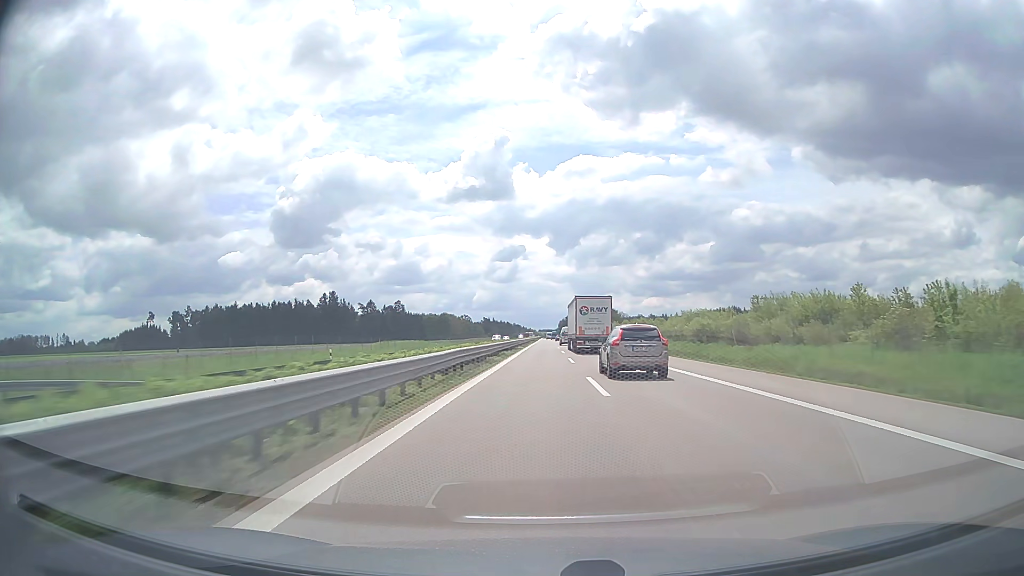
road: trunk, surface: asphalt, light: Day
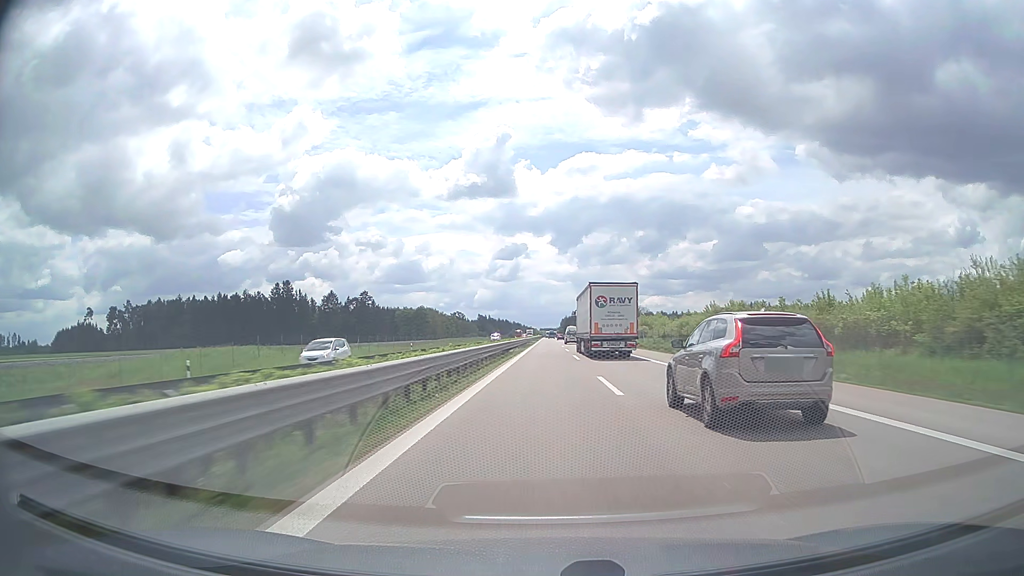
(-0.2, +72.1) m; 0°
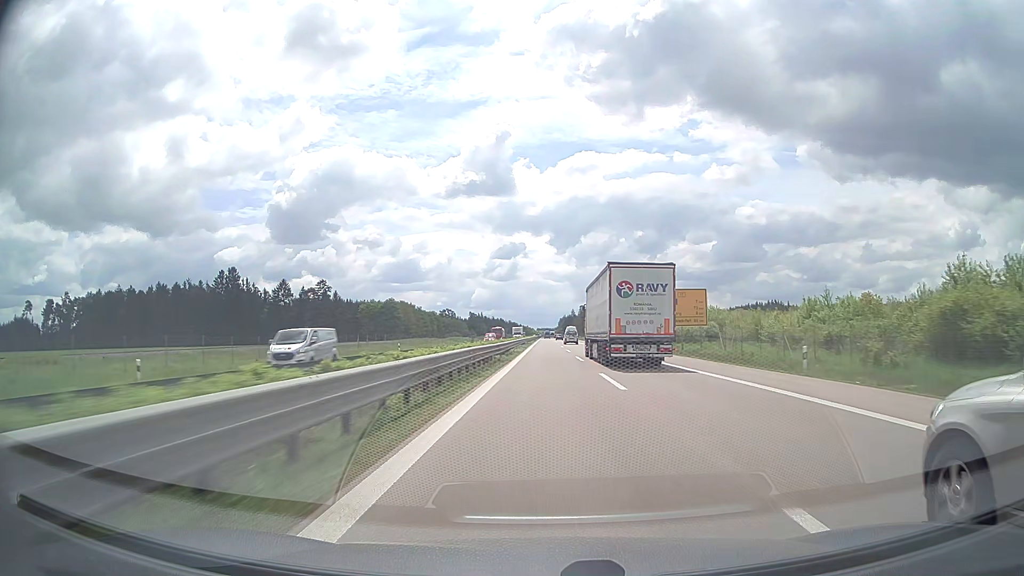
(0.0, +55.5) m; 0°
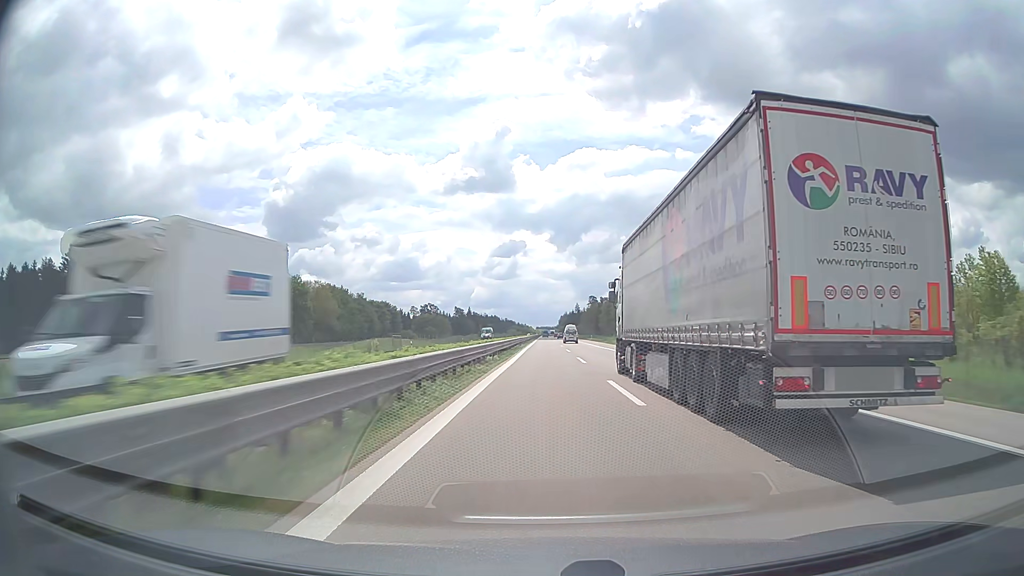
(+0.3, +94.0) m; 0°
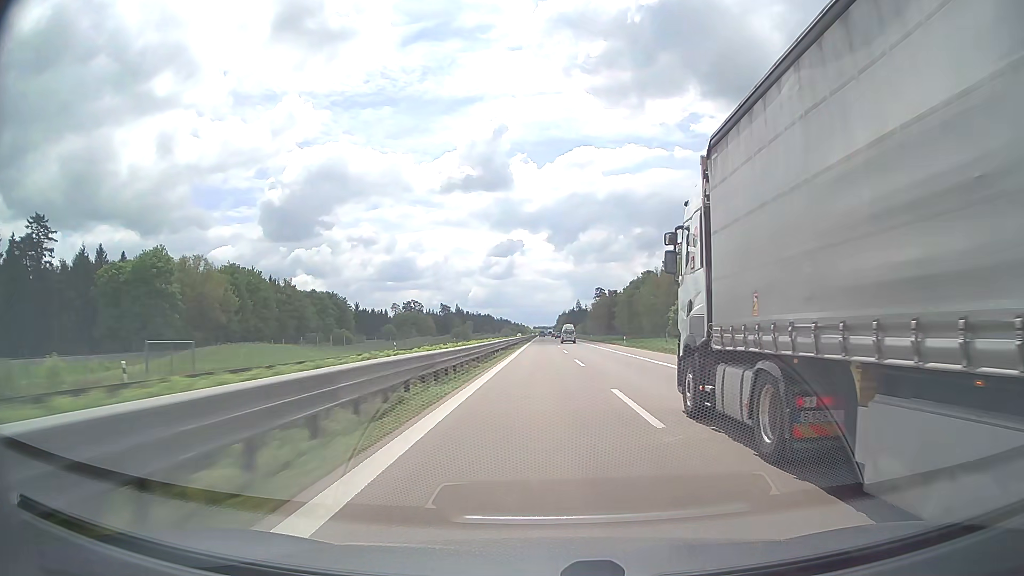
(+0.1, +56.8) m; 0°
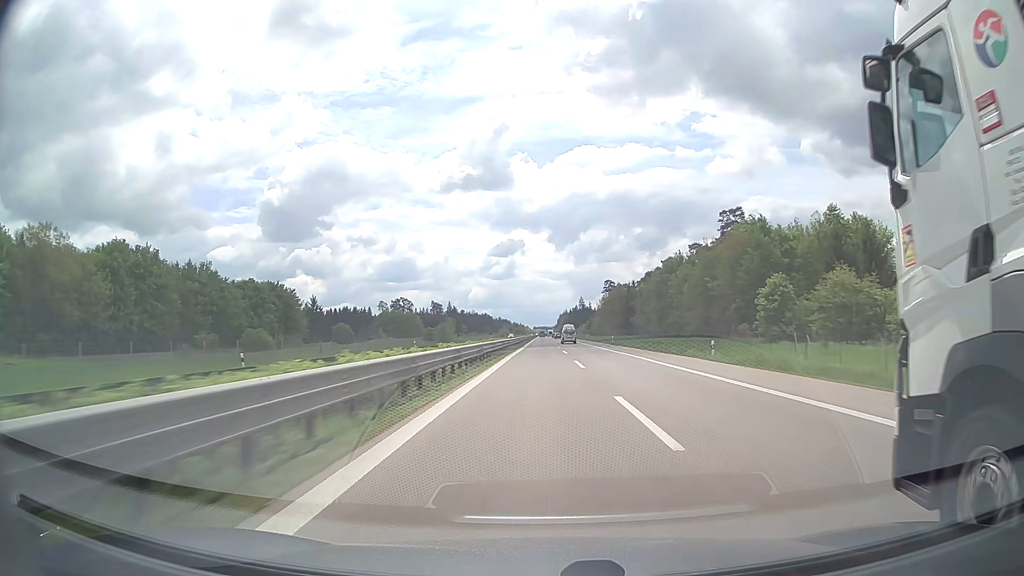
(+0.1, +38.0) m; 0°
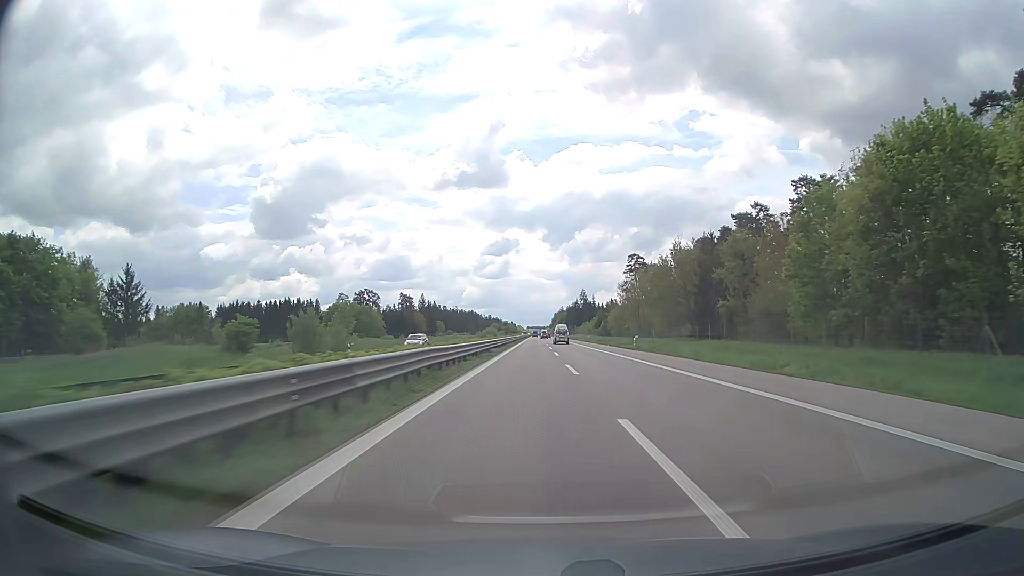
(0.0, +75.9) m; 0°
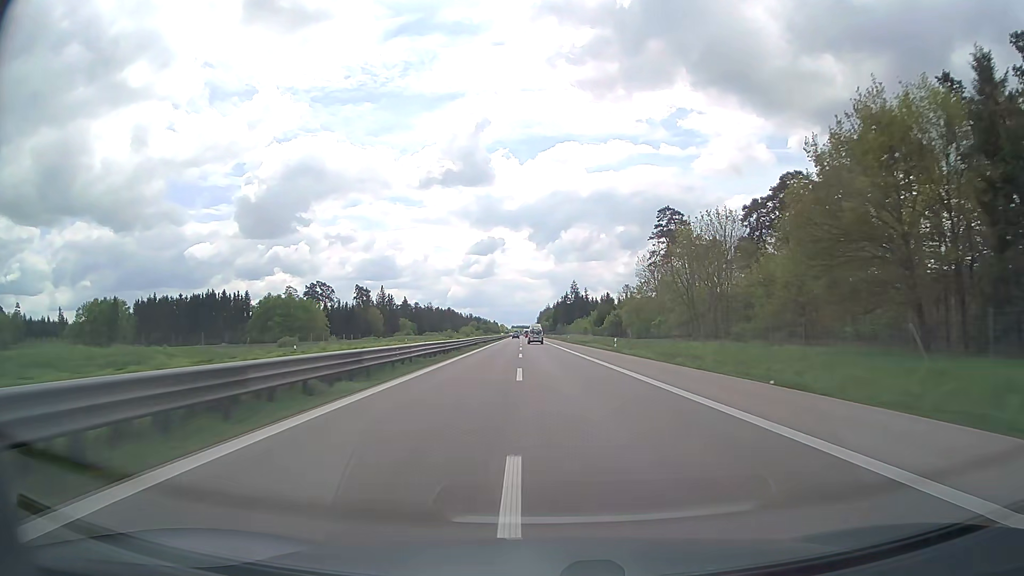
(+0.7, +56.9) m; +1°
(0, +10) (0, +20) (0, +30) (0, +40) (0, +50) (-1, +60) (-1, +70) (-1, +80) (-1, +90) (-2, +100) m
